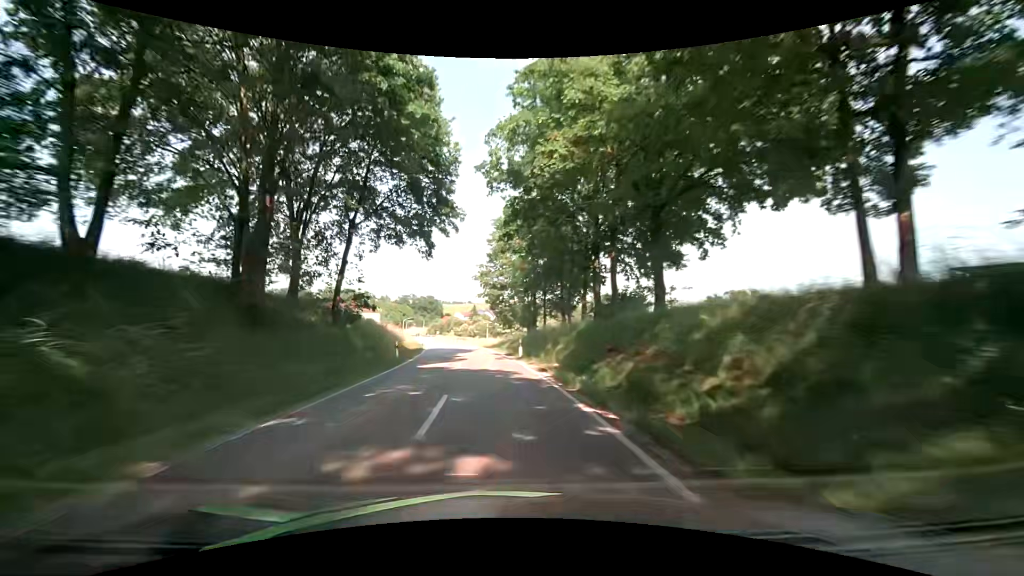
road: secondary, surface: asphalt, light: Day
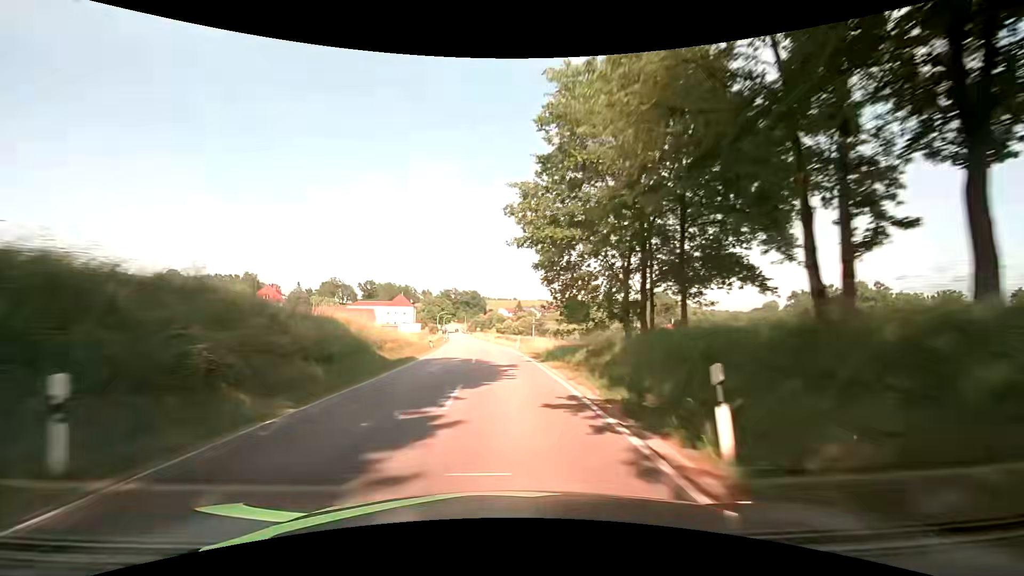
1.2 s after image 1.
(-1.0, +23.3) m; -5°
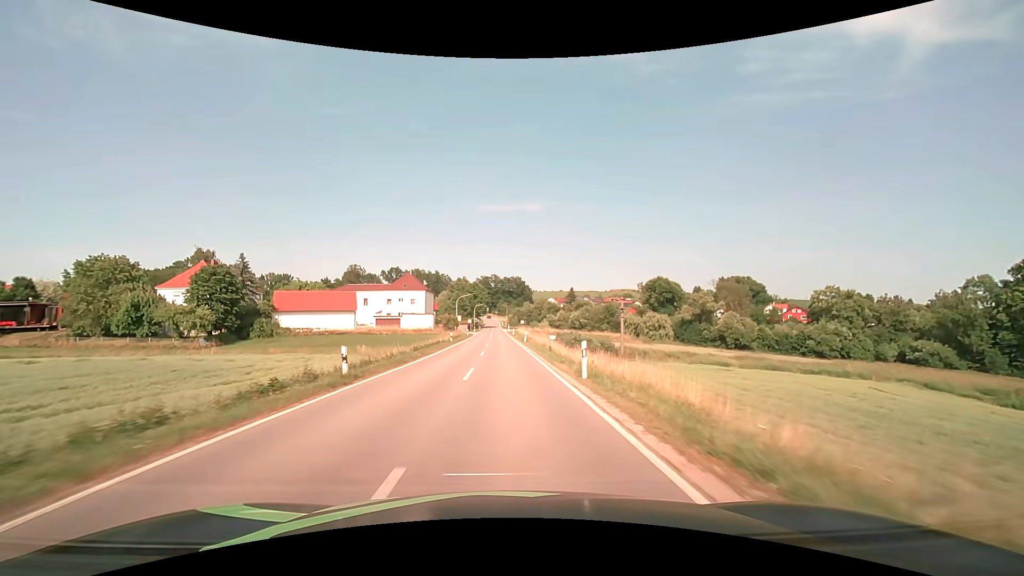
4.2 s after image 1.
(-2.8, +57.2) m; -5°
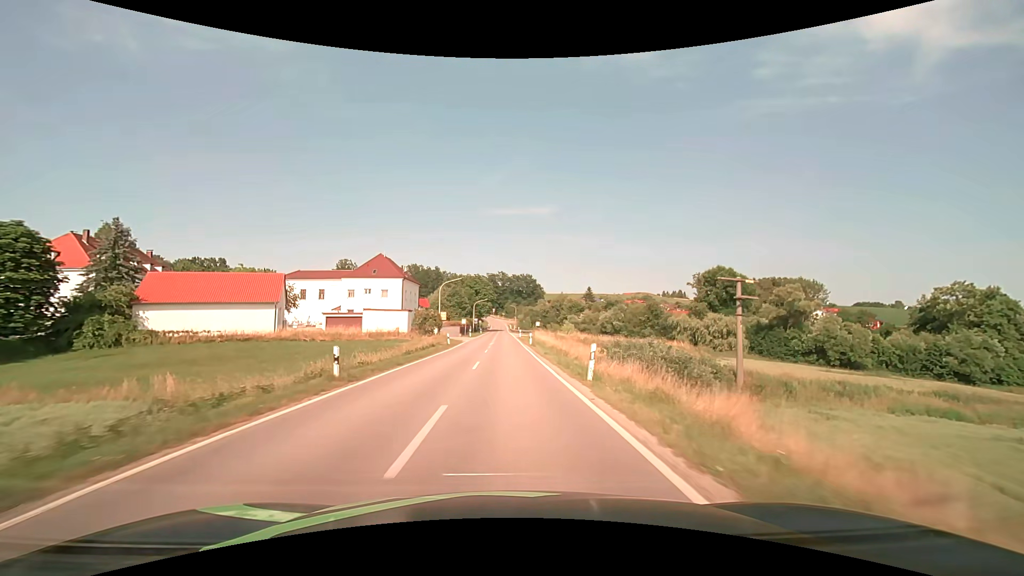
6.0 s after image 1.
(-0.4, +33.3) m; -1°
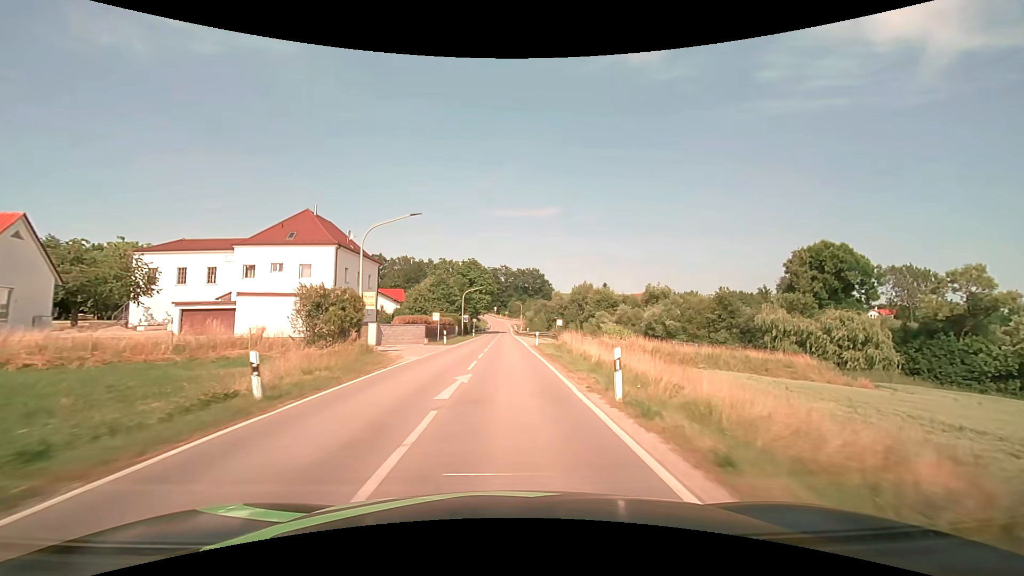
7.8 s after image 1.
(-0.1, +32.8) m; 0°
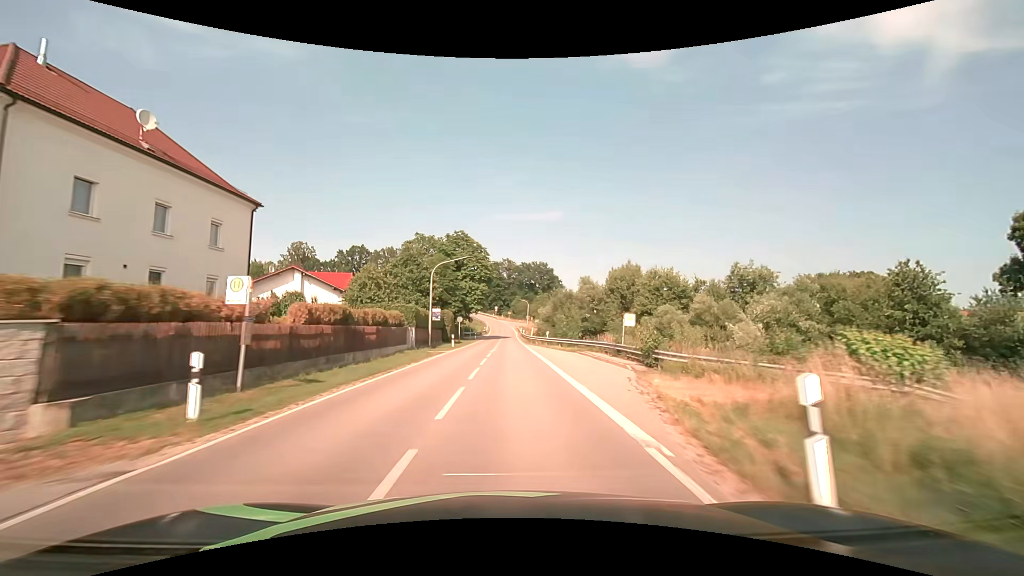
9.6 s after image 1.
(-0.1, +32.4) m; 0°
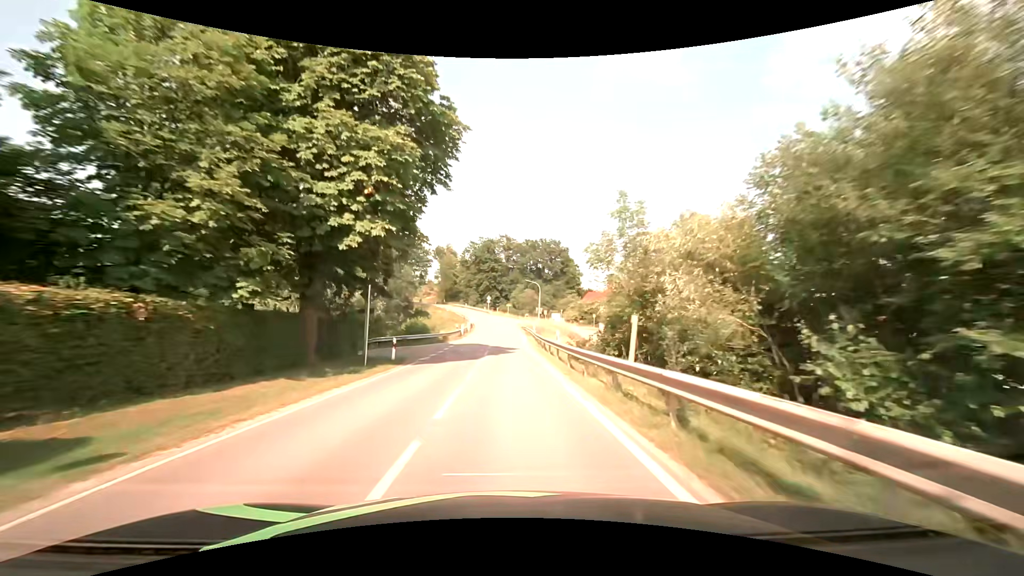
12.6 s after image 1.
(+0.2, +53.8) m; 0°
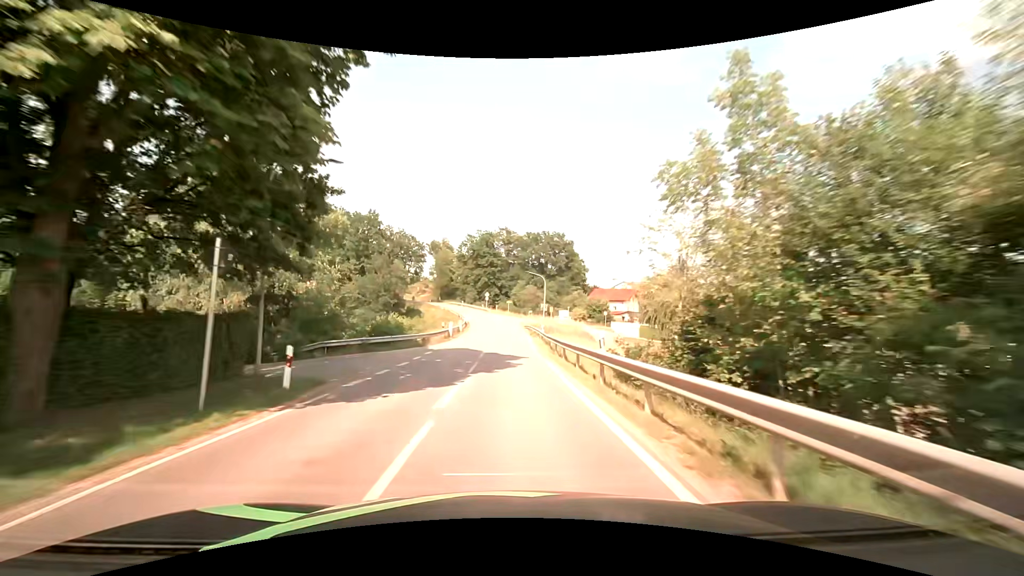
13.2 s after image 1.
(0.0, +10.7) m; 0°
(0, +10) (0, +20) (0, +30) (0, +40) (0, +50) (0, +60) (-1, +70) (-2, +80) (-4, +90) (-6, +99) m
